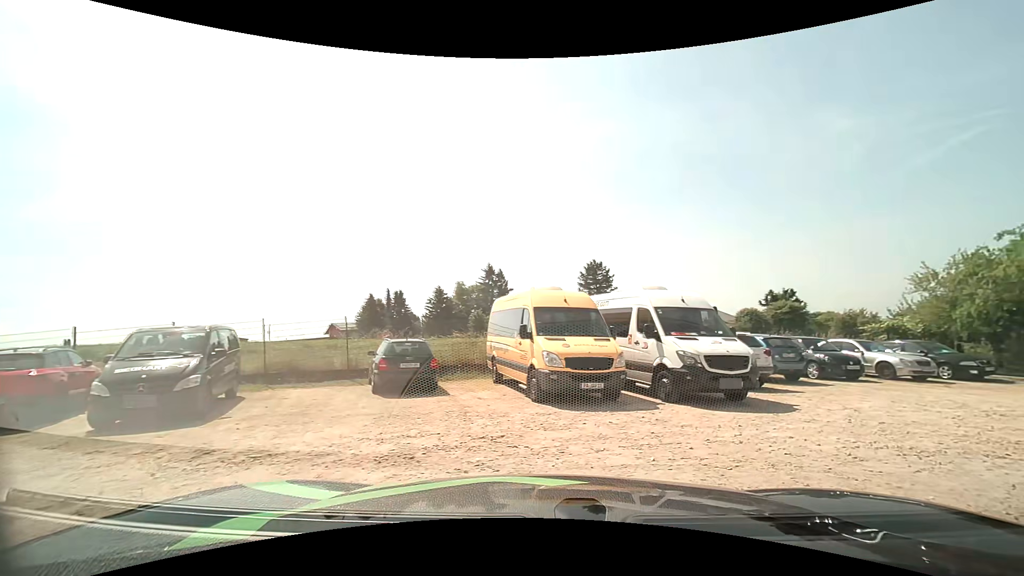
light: Day
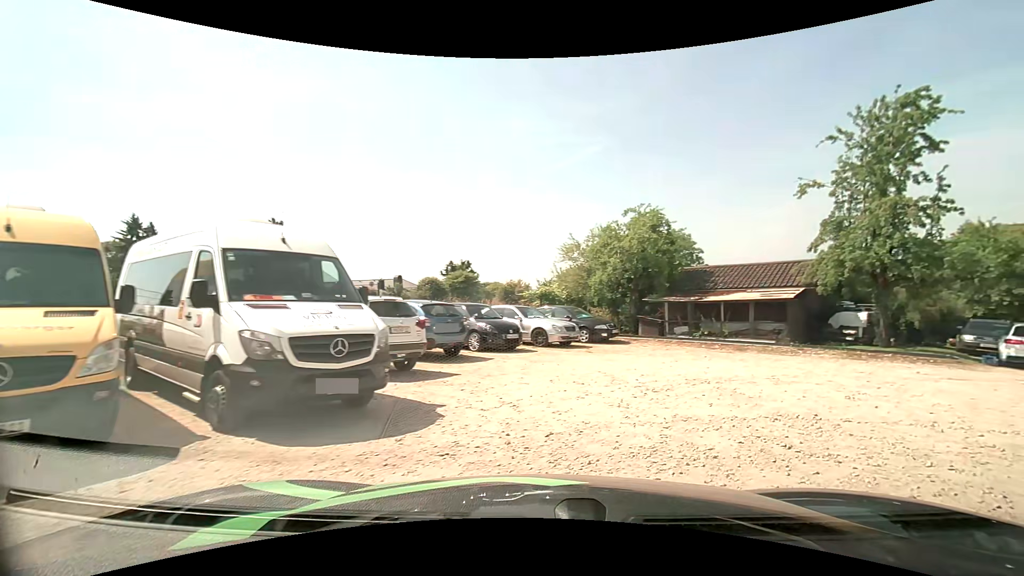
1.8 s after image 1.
(+1.4, +5.2) m; +33°
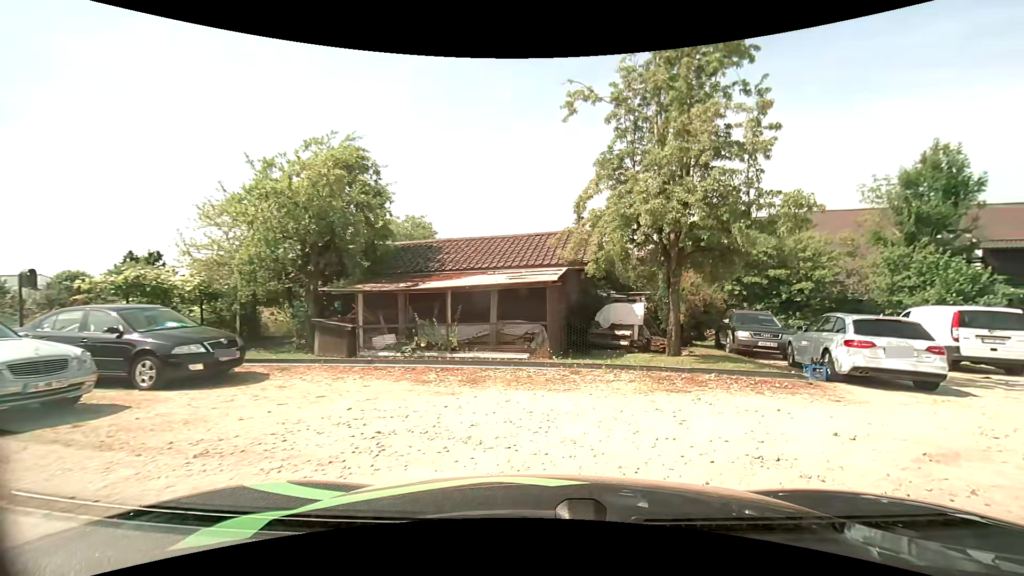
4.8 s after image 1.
(+2.8, +9.9) m; +28°
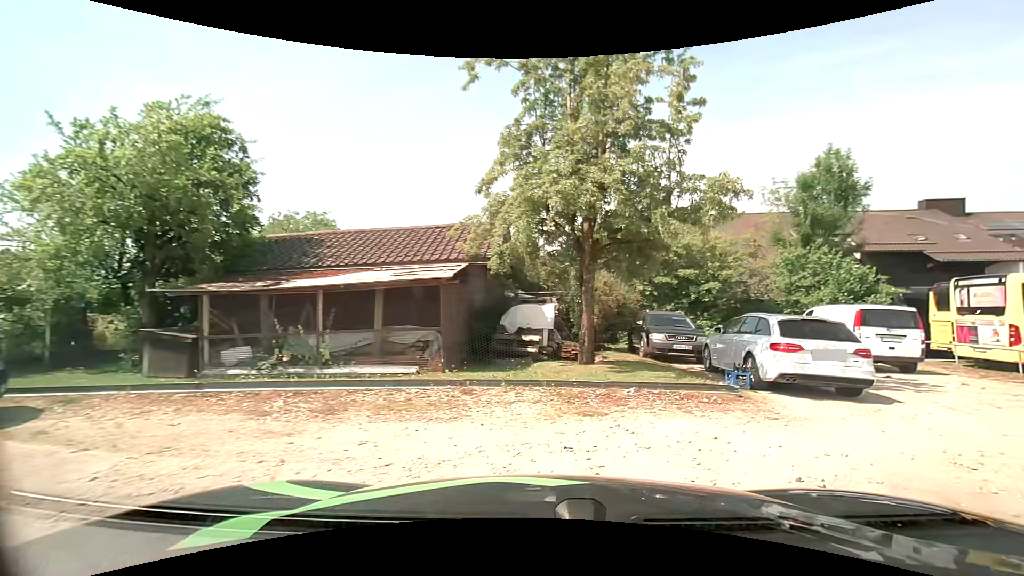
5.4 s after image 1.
(+0.1, +2.0) m; +7°
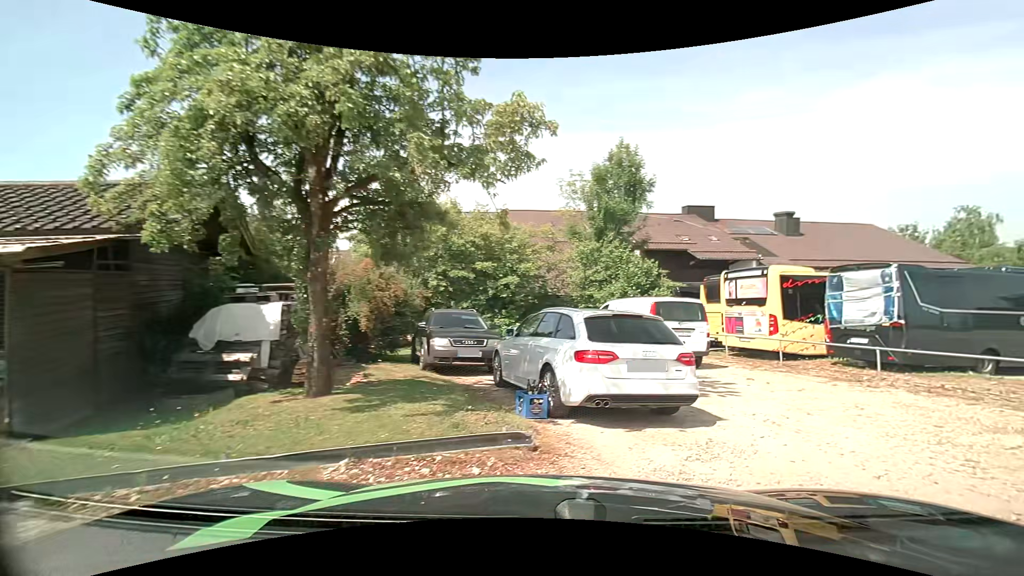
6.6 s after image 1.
(+0.7, +3.5) m; +22°
